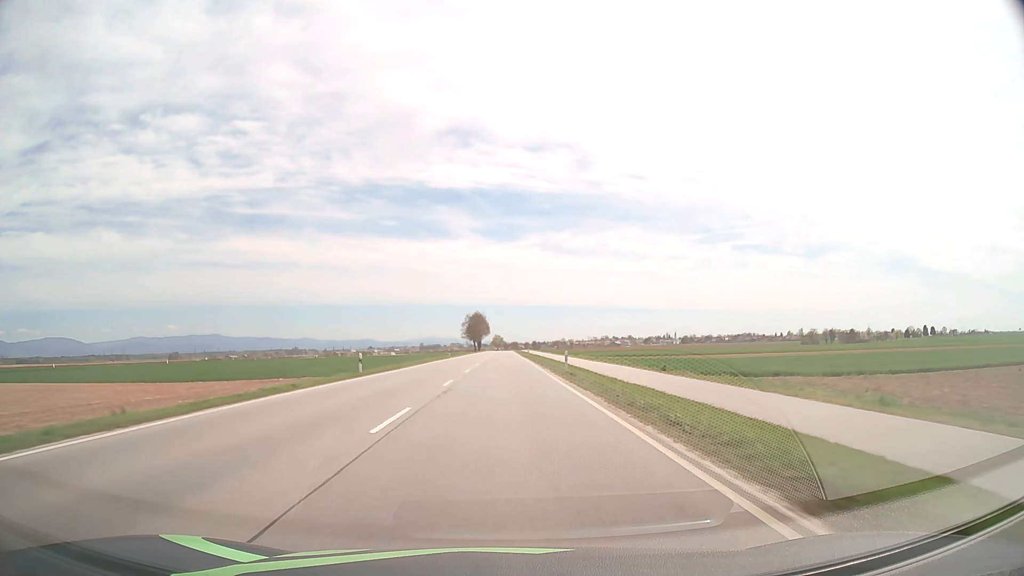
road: primary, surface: asphalt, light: Day
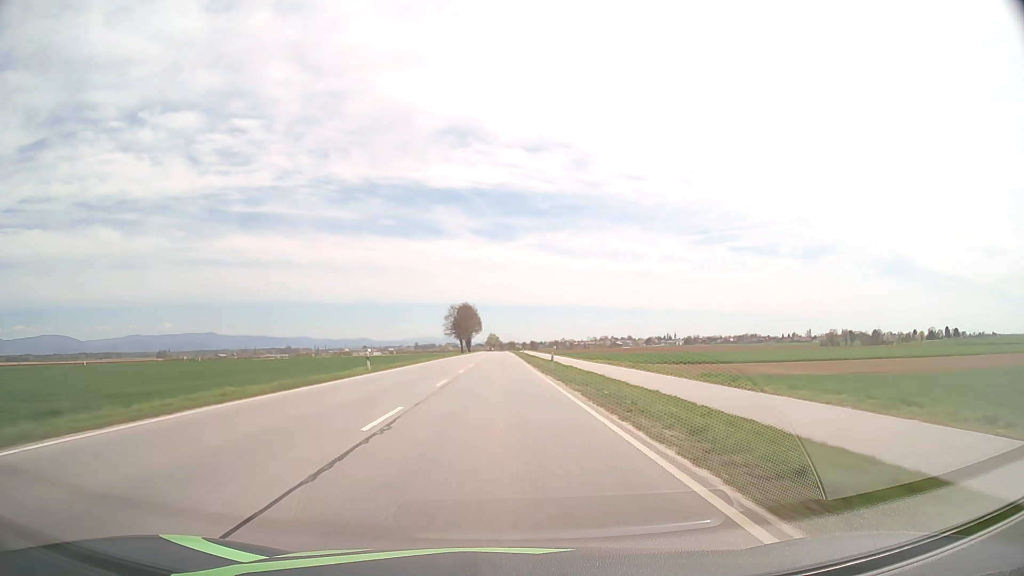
(+0.1, +47.6) m; 0°
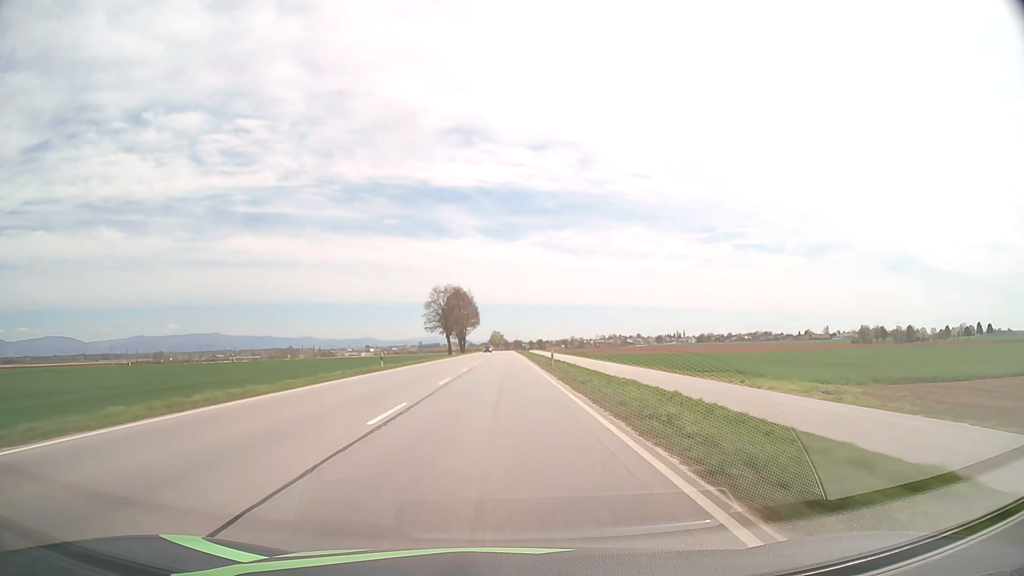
(-0.1, +47.6) m; 0°
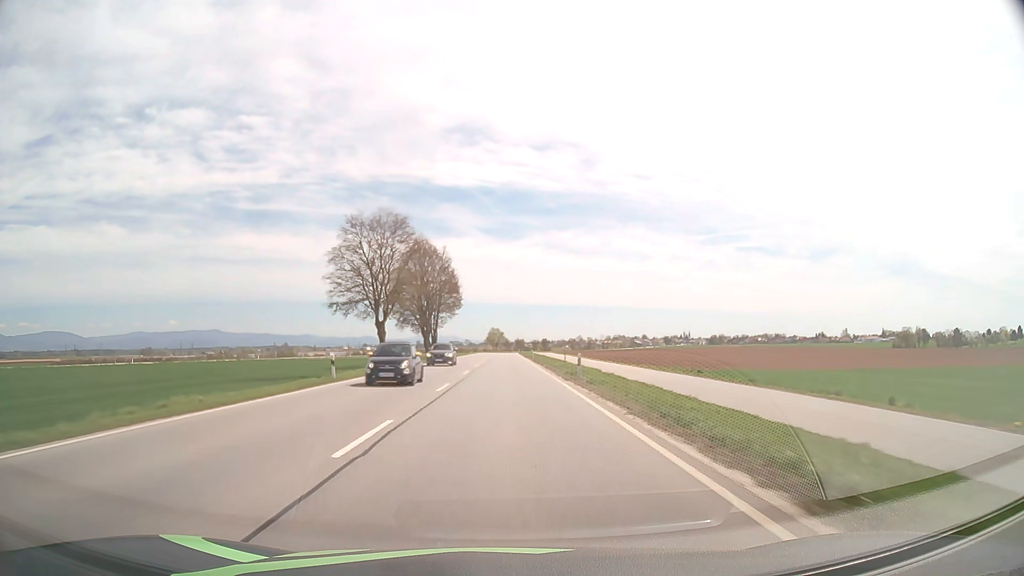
(-0.1, +63.4) m; 0°
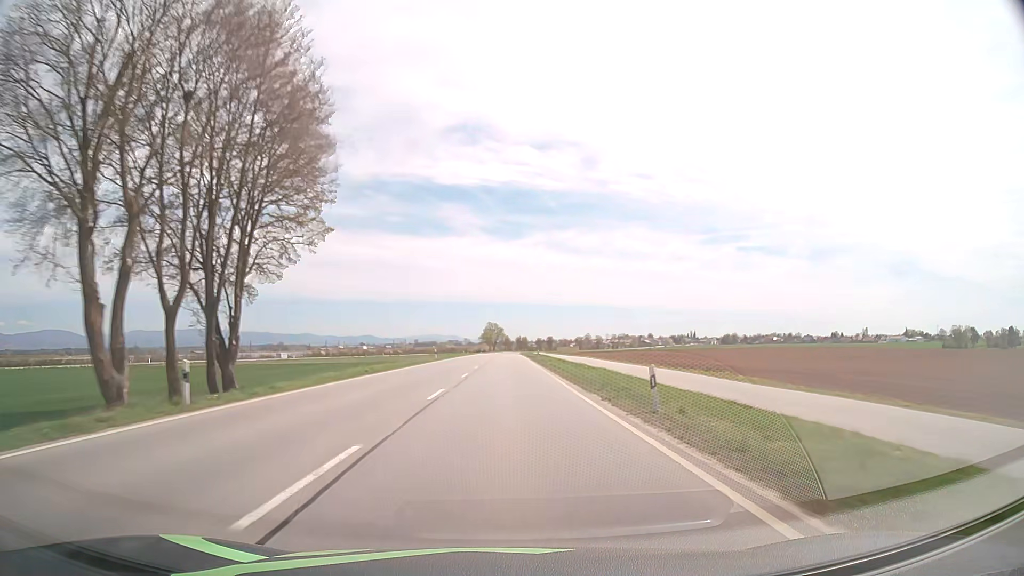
(+0.1, +63.4) m; 0°
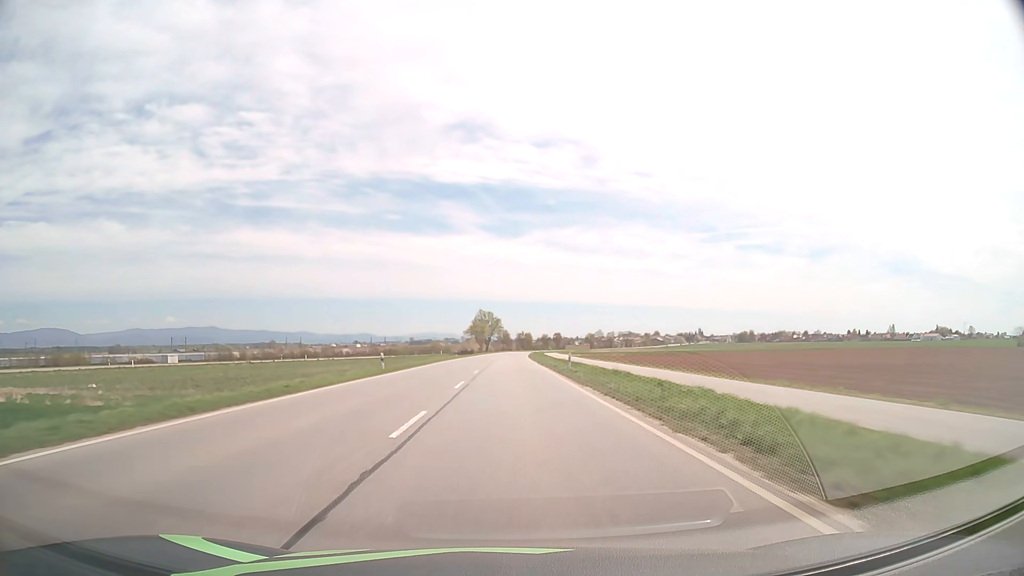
(0.0, +79.2) m; 0°
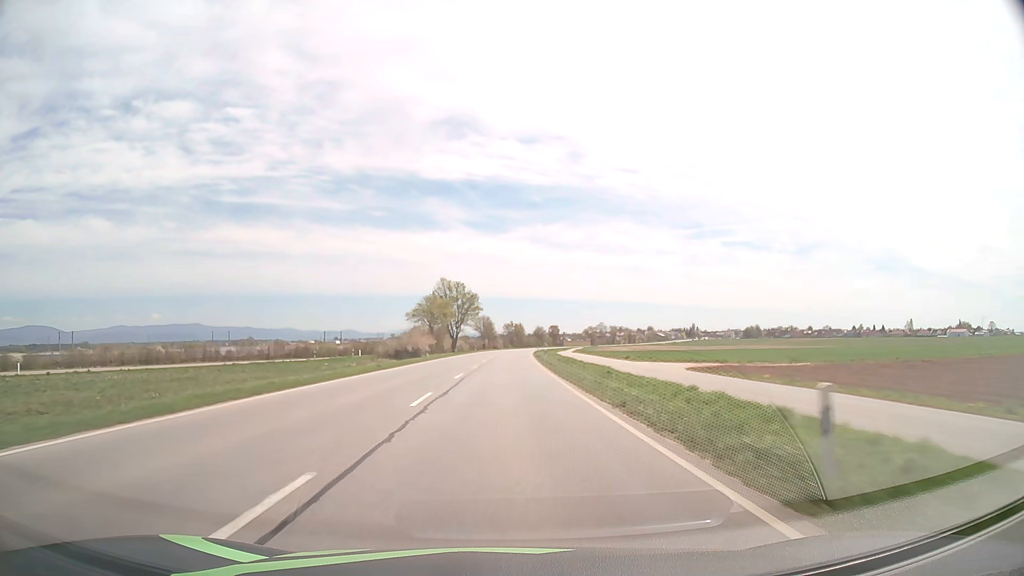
(+0.7, +79.3) m; +1°
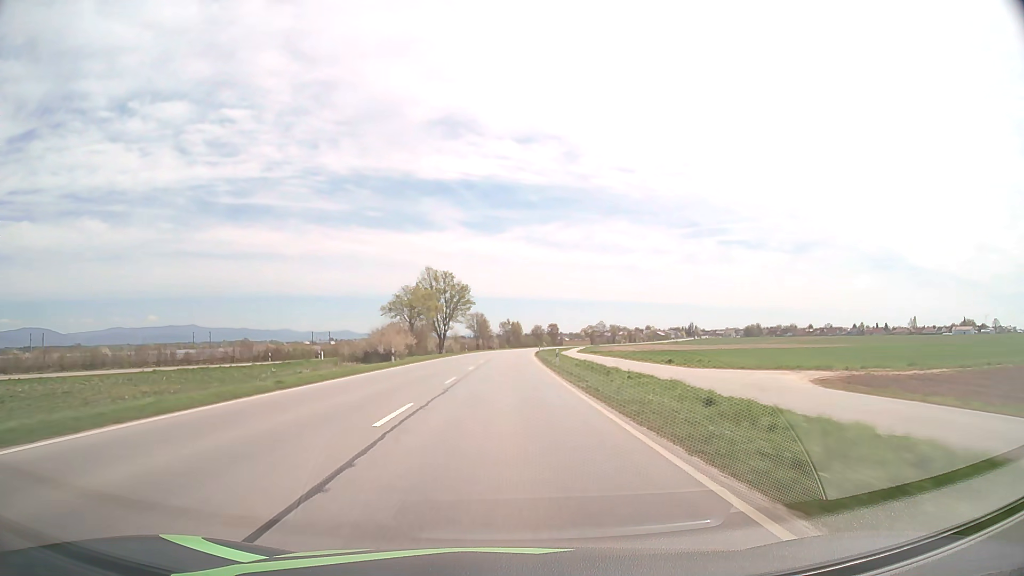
(+0.1, +15.9) m; 0°
(0, +10) (0, +20) (0, +30) (0, +40) (0, +50) (+1, +60) (+1, +70) (+1, +80) (+2, +90) (+2, +100) m
